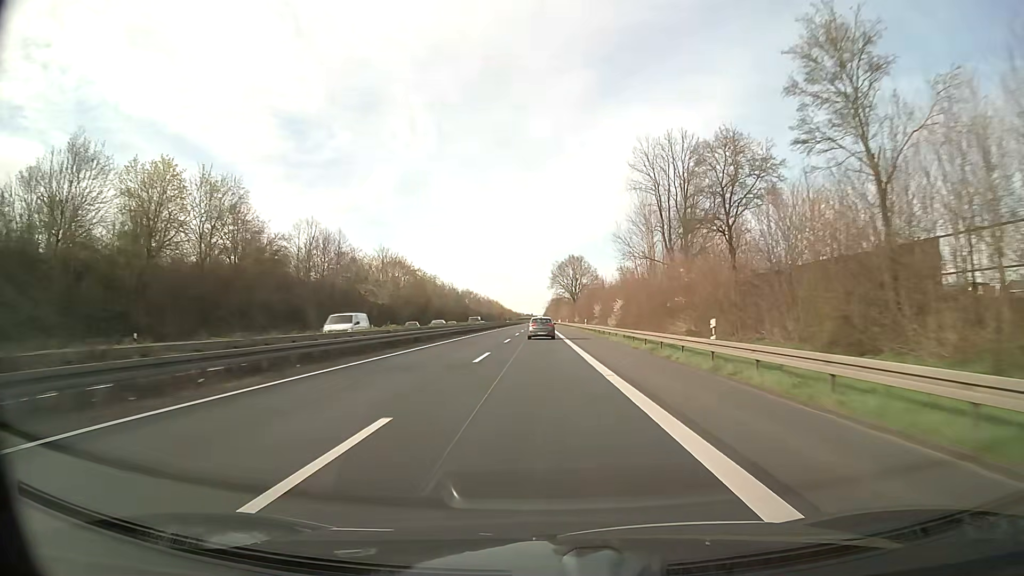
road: trunk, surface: asphalt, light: Day
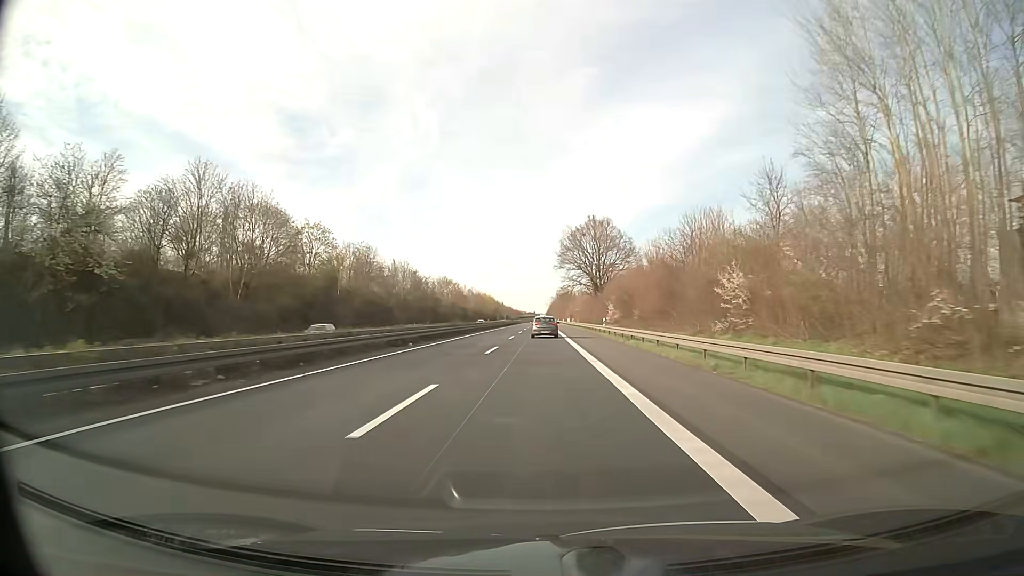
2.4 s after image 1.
(-0.3, +67.6) m; 0°
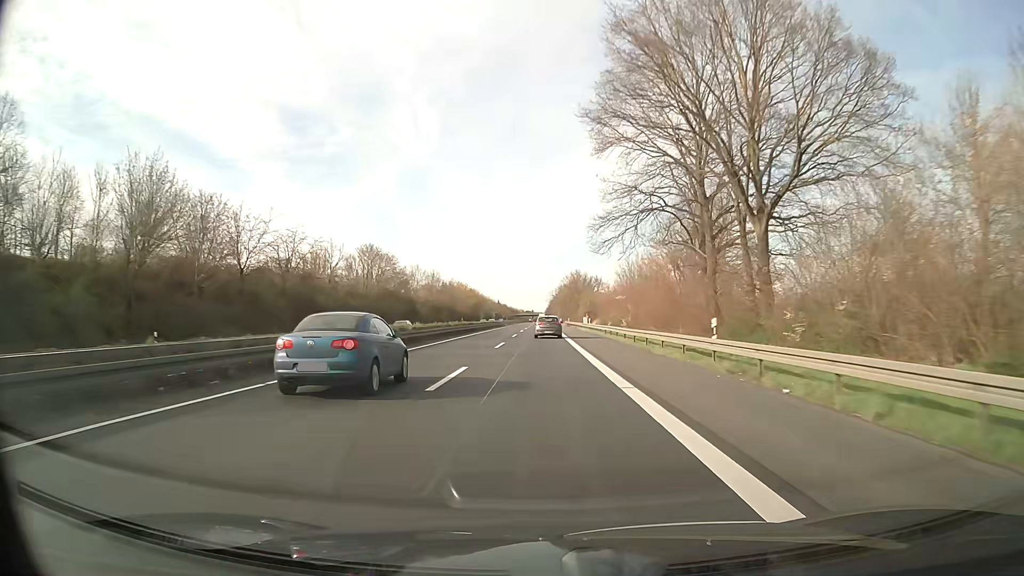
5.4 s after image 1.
(0.0, +85.4) m; 0°
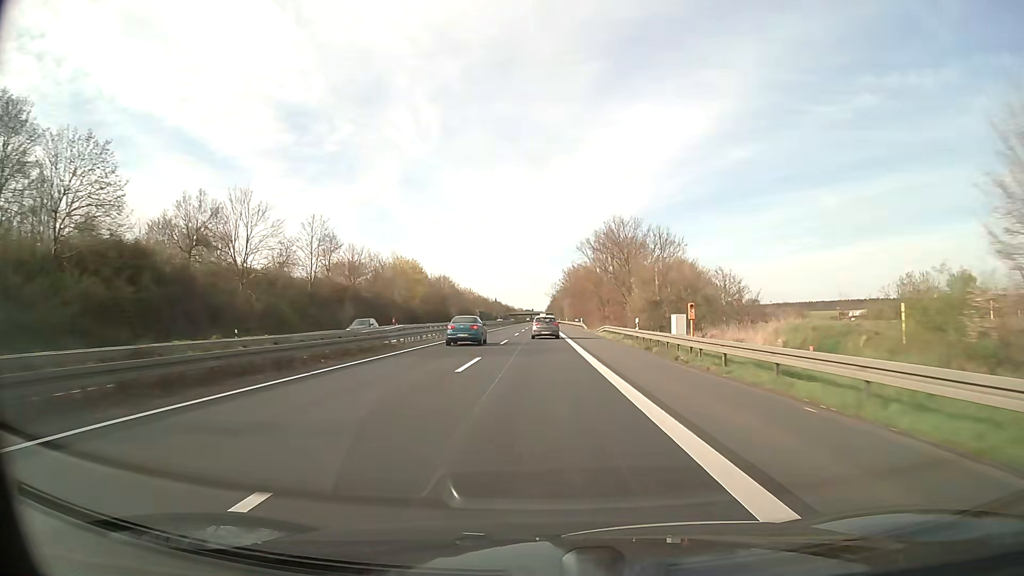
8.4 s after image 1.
(+0.1, +85.6) m; 0°
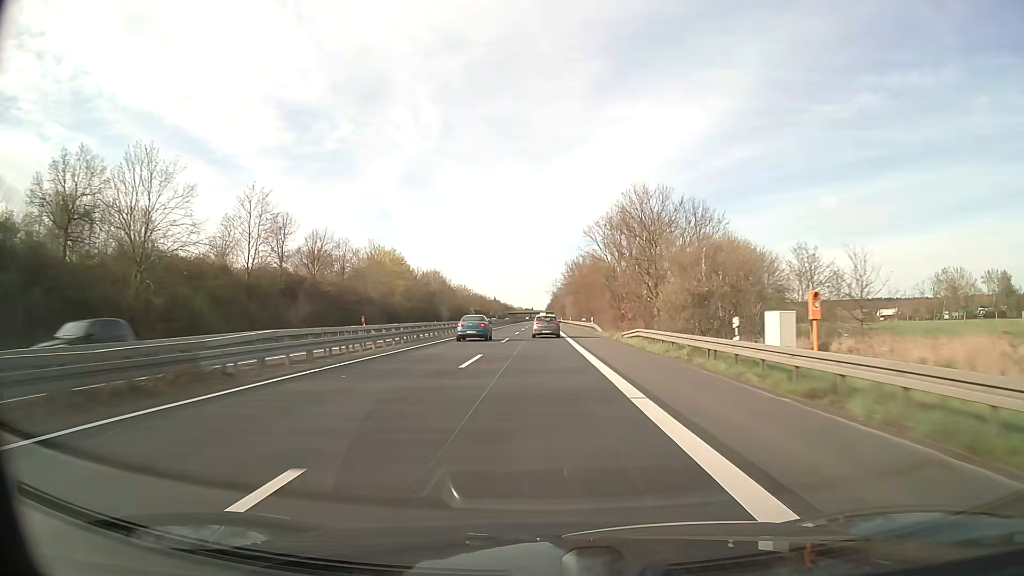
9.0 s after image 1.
(0.0, +17.2) m; 0°
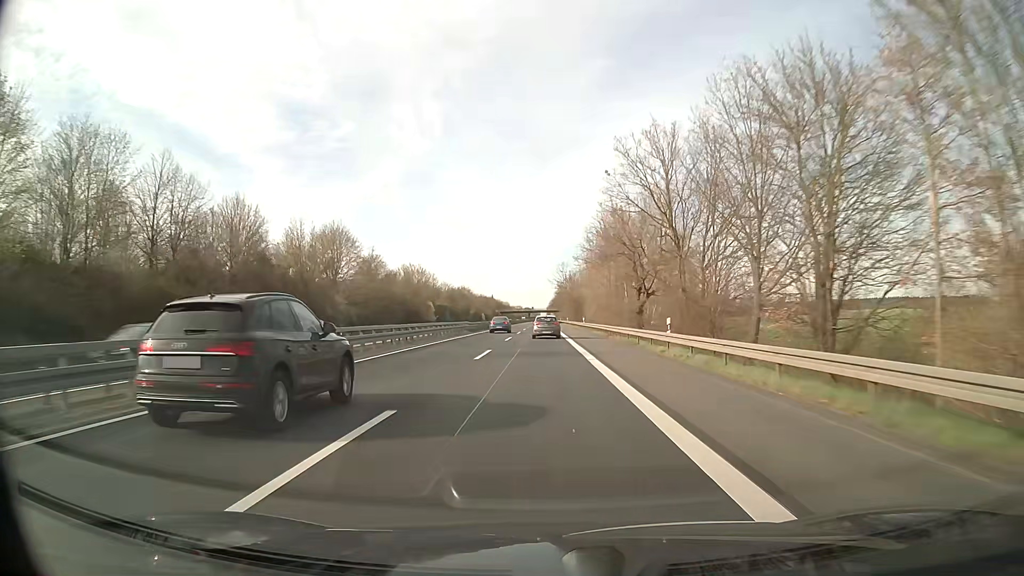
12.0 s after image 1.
(0.0, +86.4) m; 0°
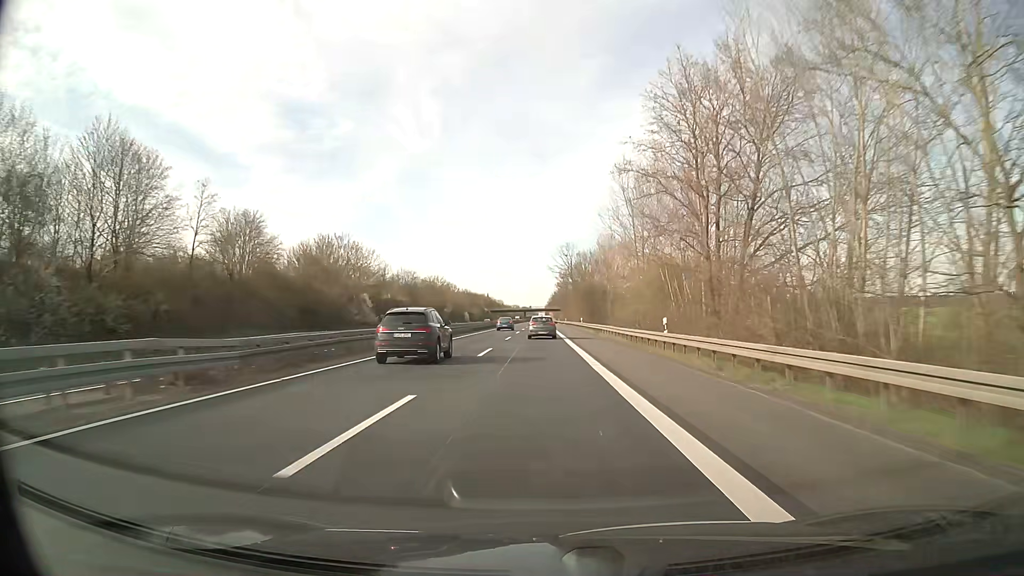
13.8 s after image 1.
(+0.1, +52.2) m; 0°
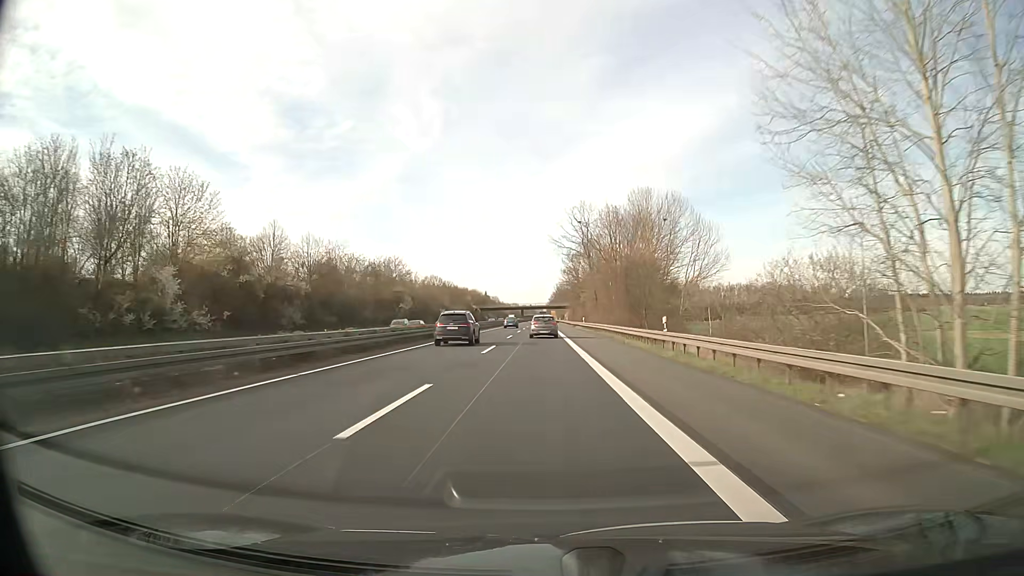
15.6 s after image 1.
(+0.1, +52.3) m; 0°
(0, +10) (0, +20) (0, +30) (0, +40) (0, +50) (0, +60) (0, +70) (0, +80) (0, +90) (0, +100) m
